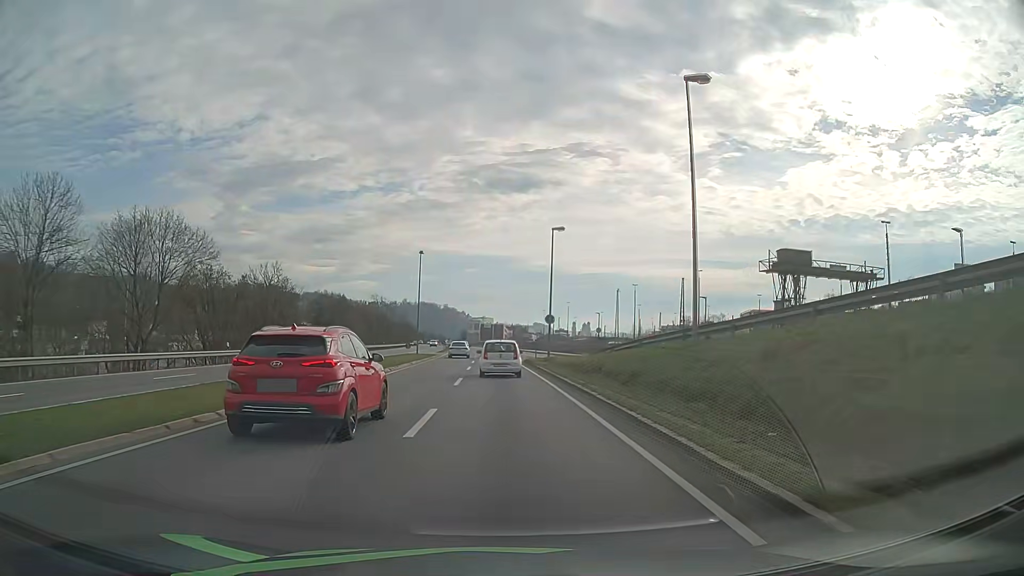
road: primary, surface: asphalt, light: Day
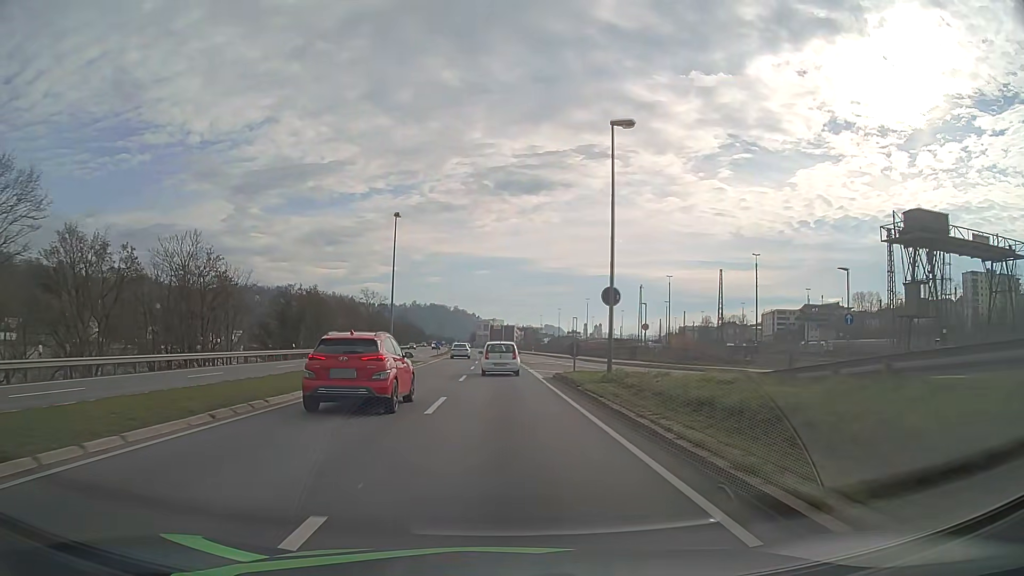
(-0.2, +20.8) m; -1°
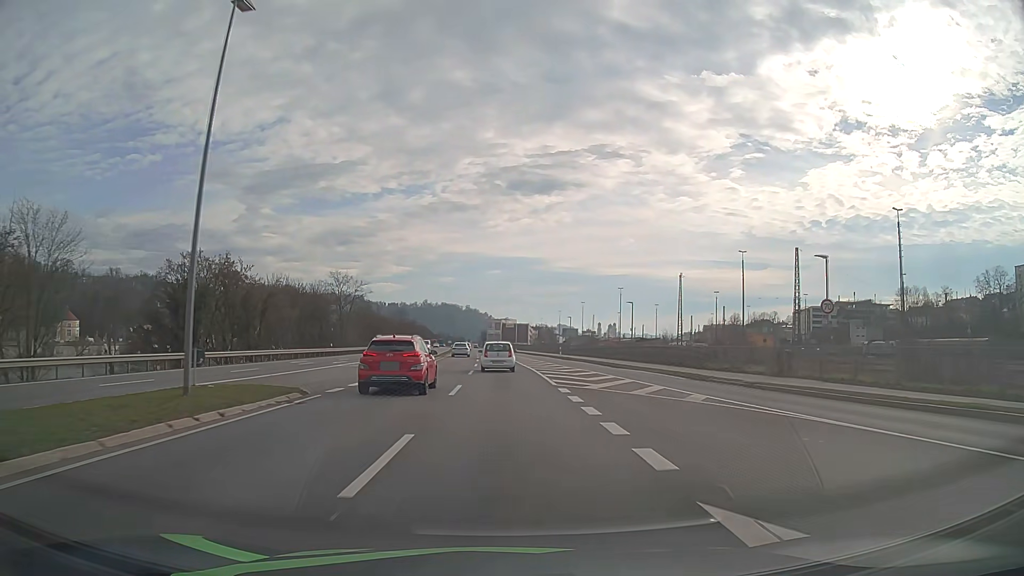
(-0.3, +31.3) m; -1°
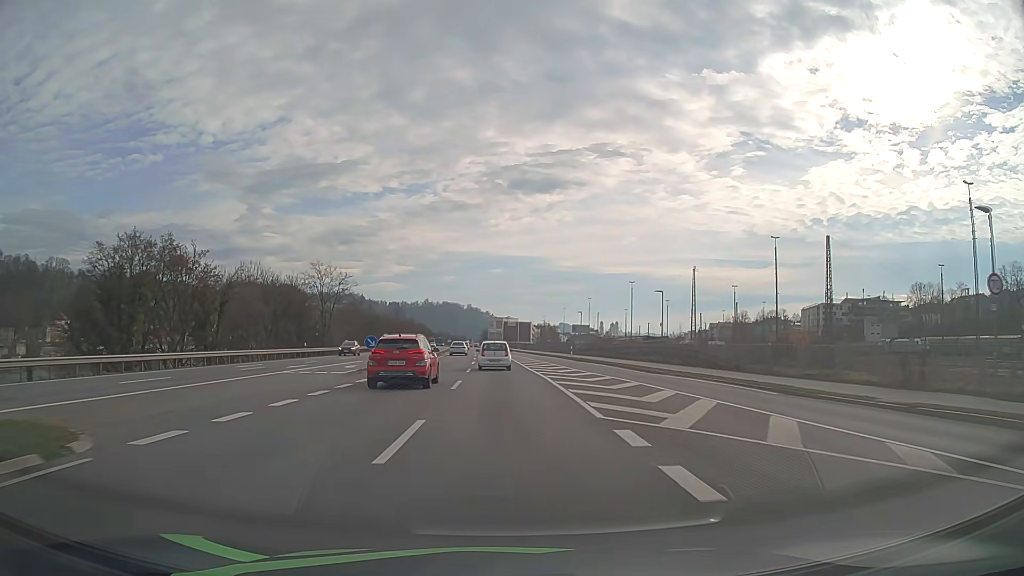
(0.0, +10.5) m; 0°
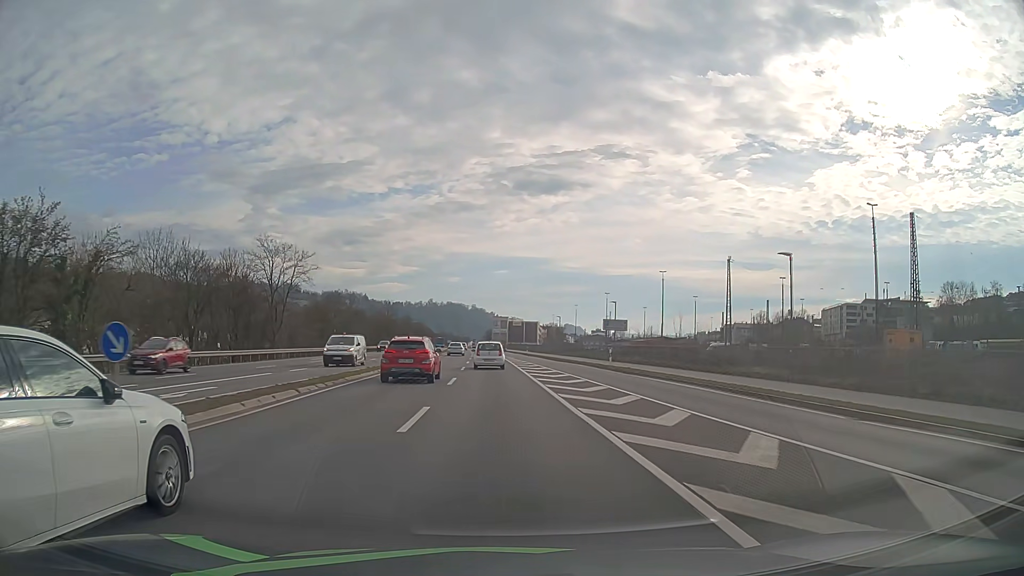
(-0.1, +21.1) m; 0°
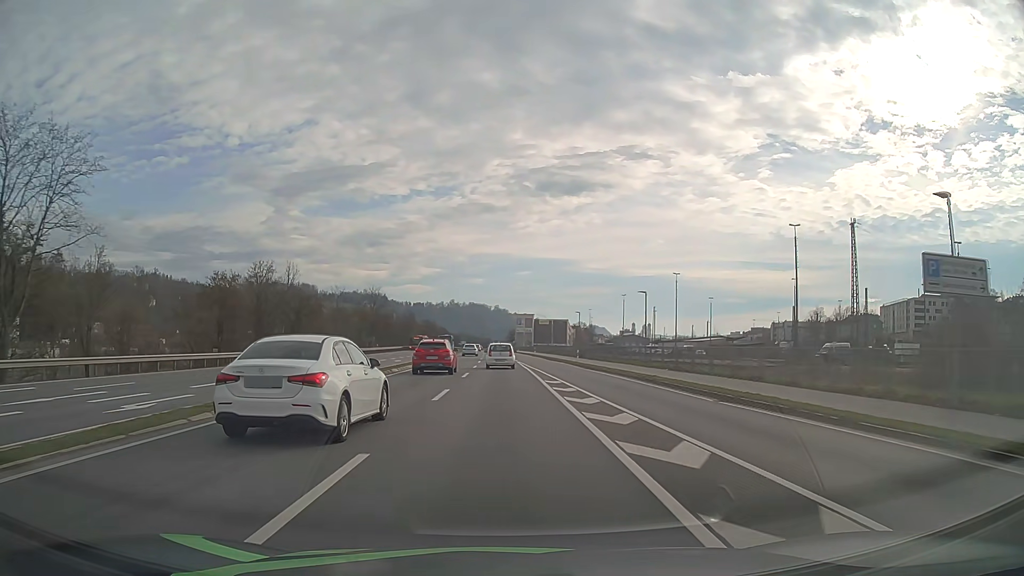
(-0.8, +42.5) m; -2°
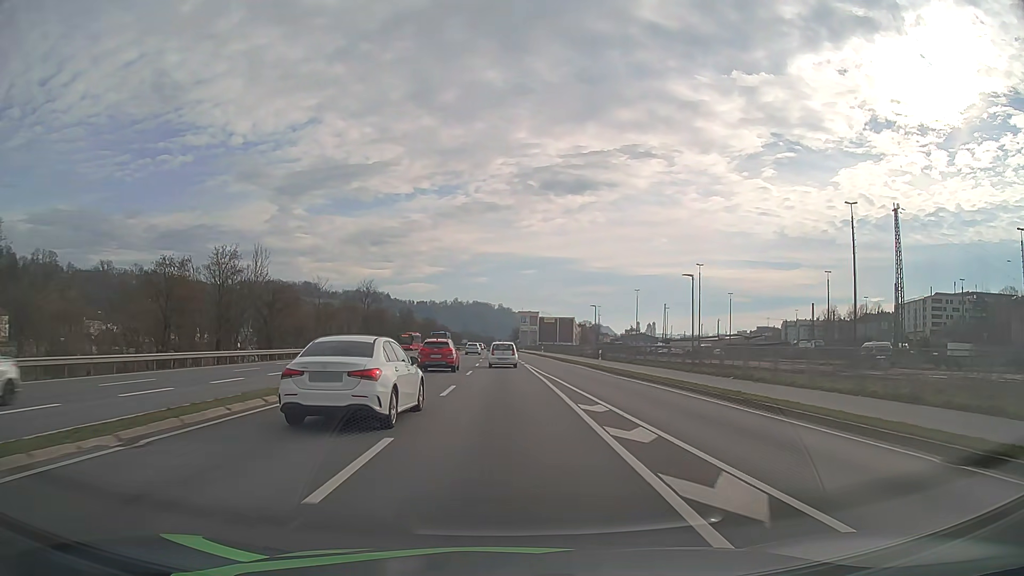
(0.0, +10.7) m; 0°
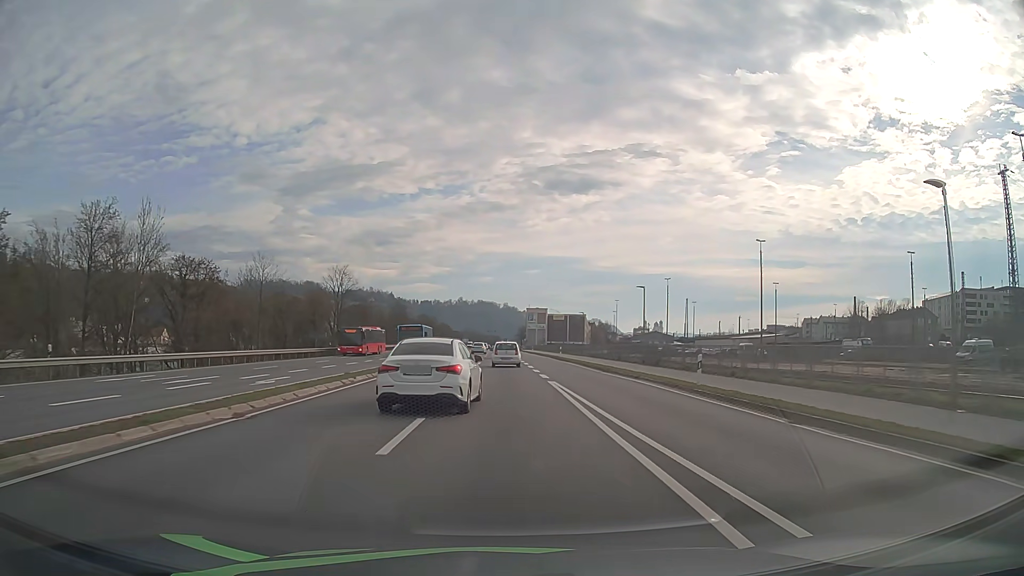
(-0.1, +21.4) m; 0°
(0, +10) (0, +20) (0, +30) (0, +40) (0, +50) (-1, +60) (-1, +70) (-1, +80) (-1, +90) (-1, +100) m
